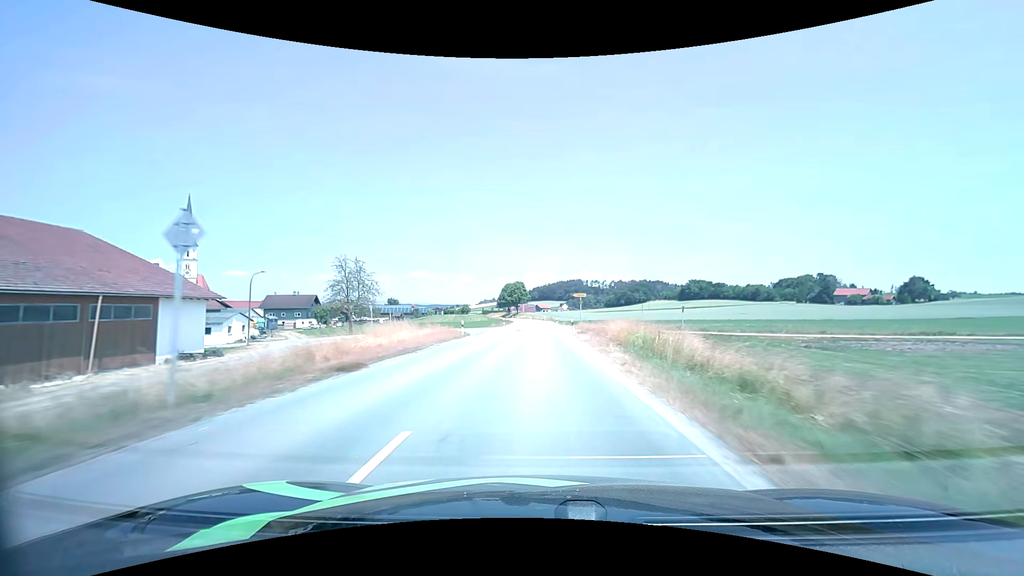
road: secondary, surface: asphalt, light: Day
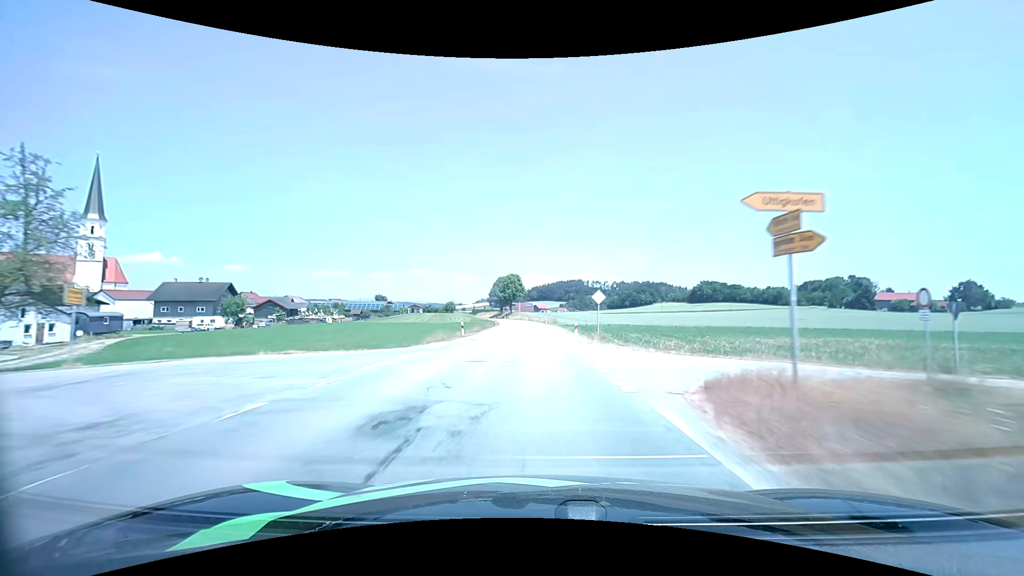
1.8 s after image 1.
(+0.1, +38.8) m; 0°
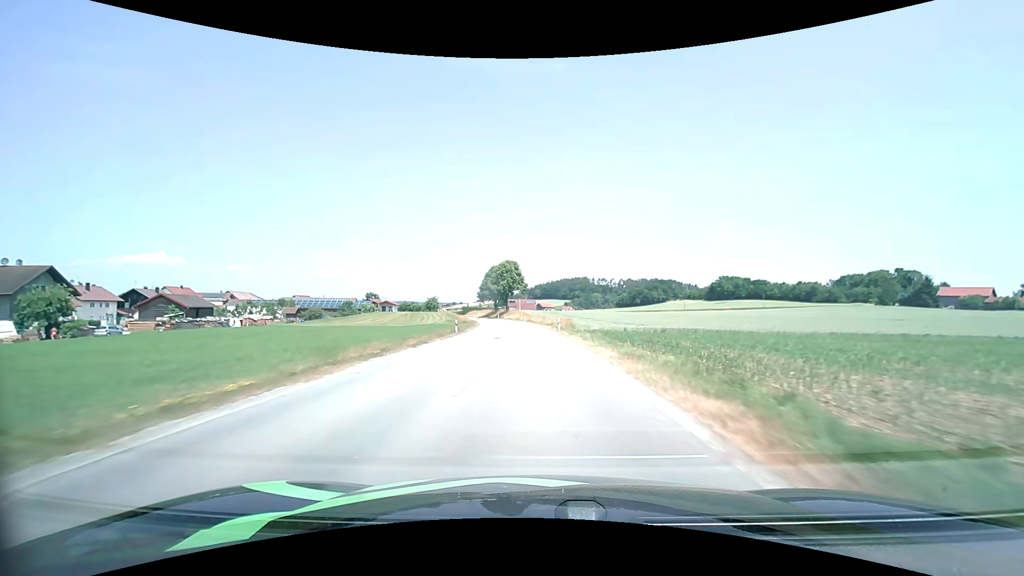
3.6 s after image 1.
(0.0, +38.9) m; 0°
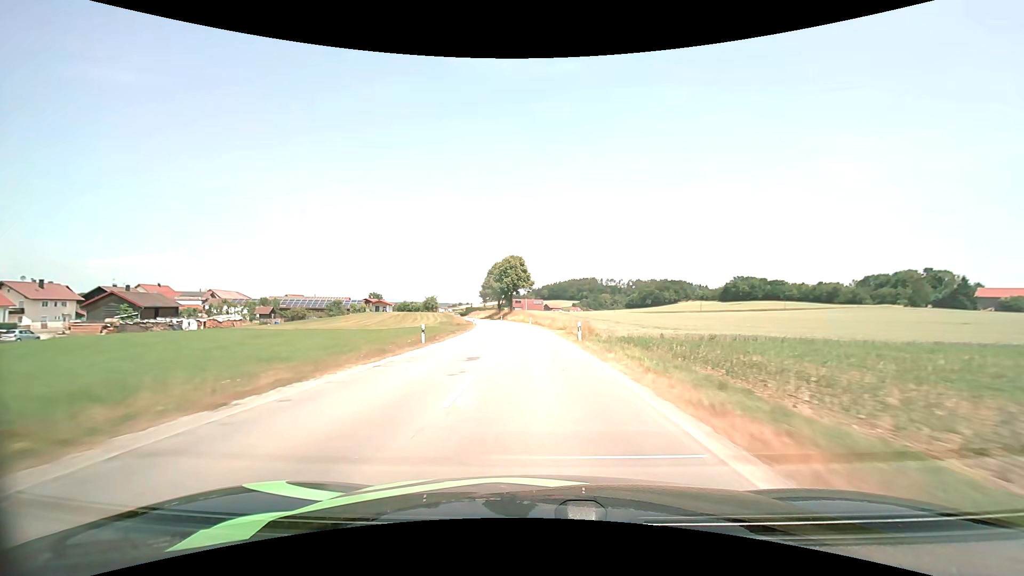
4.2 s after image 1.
(-0.1, +12.9) m; -1°
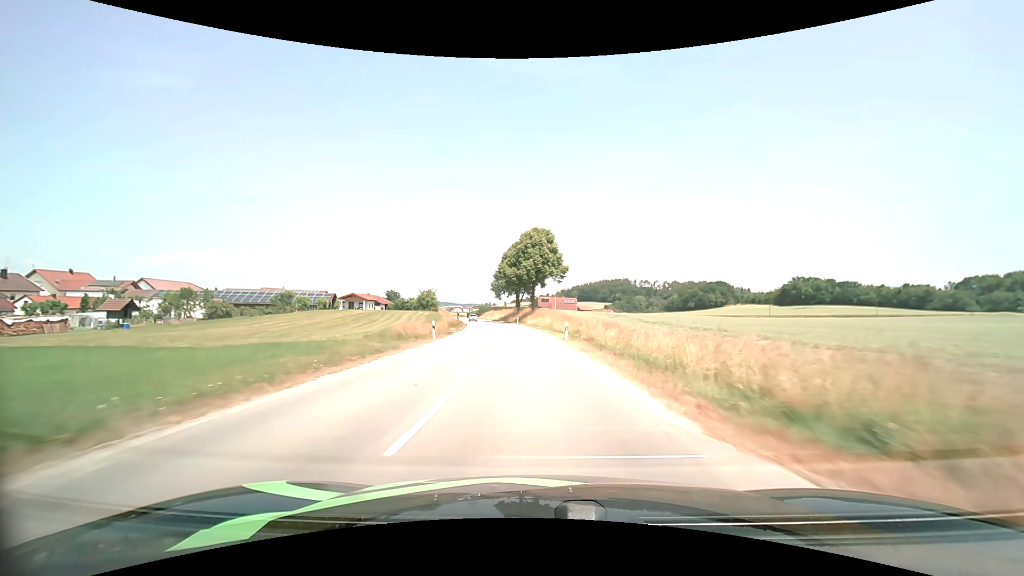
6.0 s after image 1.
(-1.0, +38.5) m; -3°
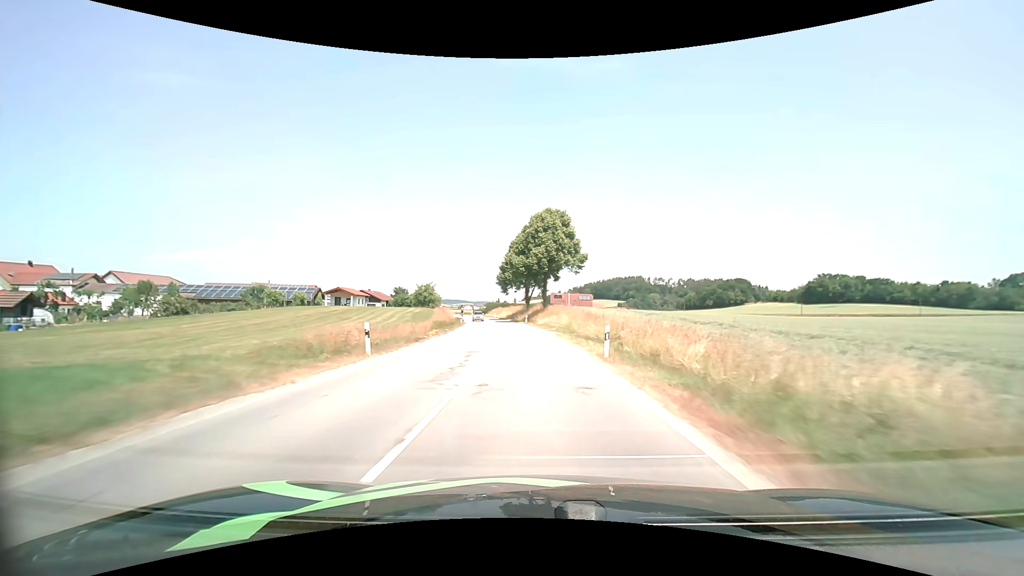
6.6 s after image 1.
(-0.1, +12.8) m; -1°
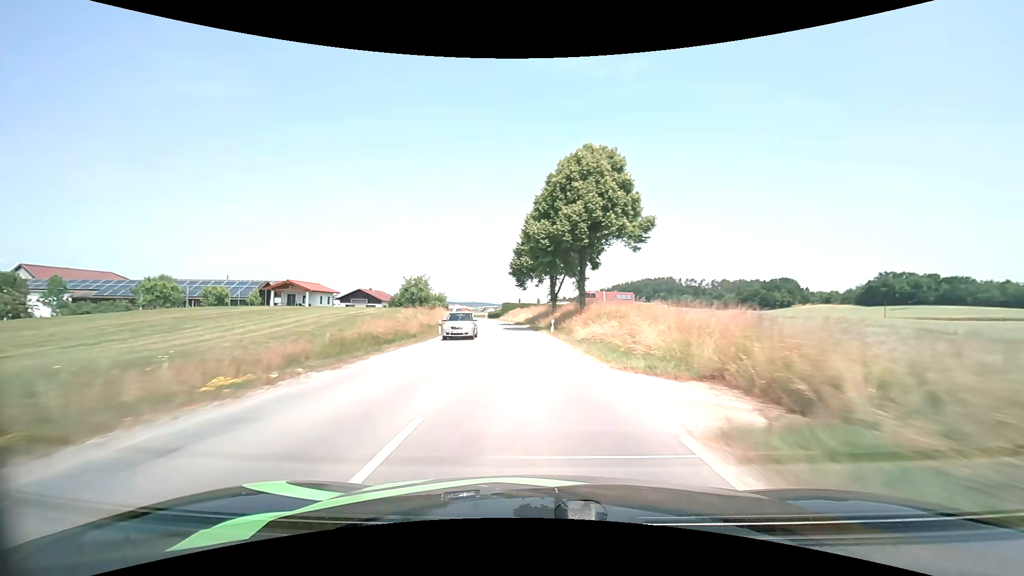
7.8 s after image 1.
(-0.6, +25.6) m; -3°
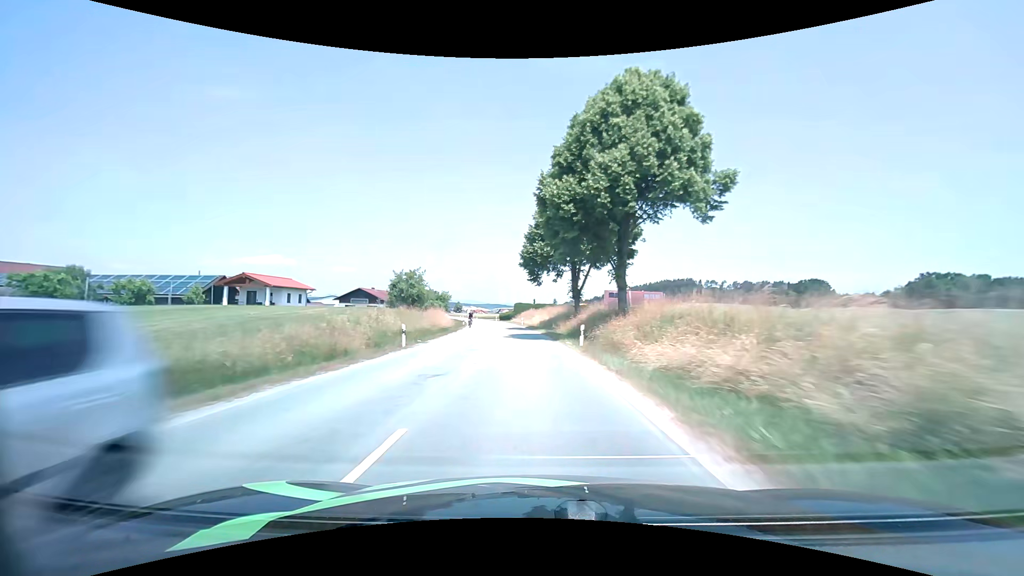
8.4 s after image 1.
(-0.2, +12.9) m; -2°
(0, +10) (-1, +20) (-1, +30) (-2, +40) (-3, +50) (-4, +60) (-5, +70) (-7, +80) (-9, +89) (-11, +99) m
